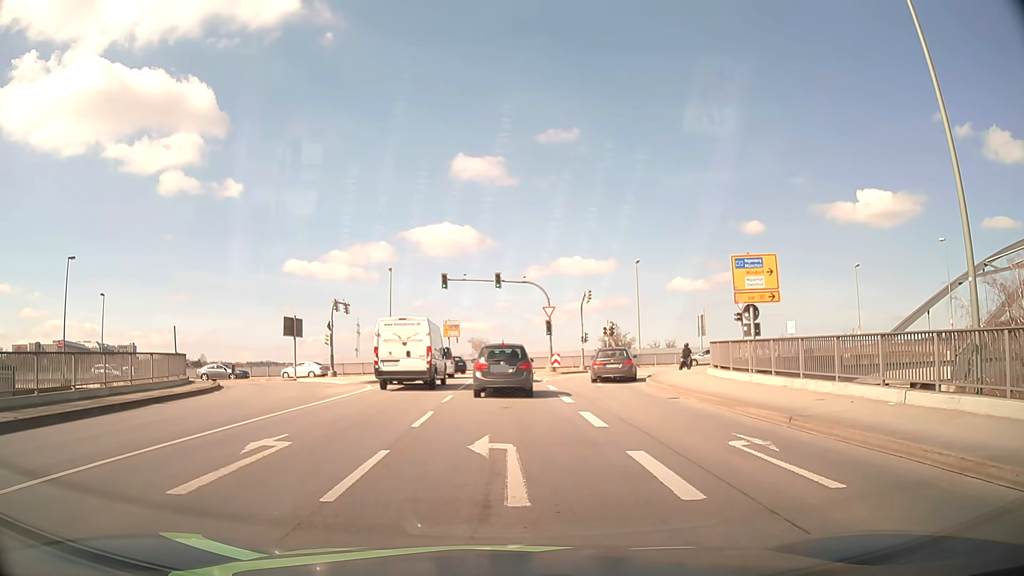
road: primary_link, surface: asphalt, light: Day
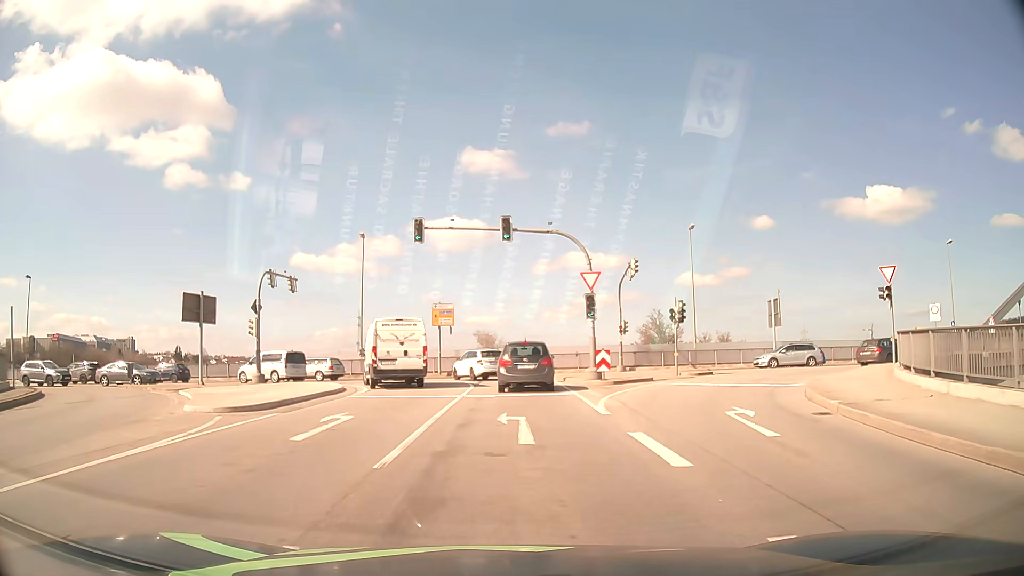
(-0.1, +17.2) m; 0°
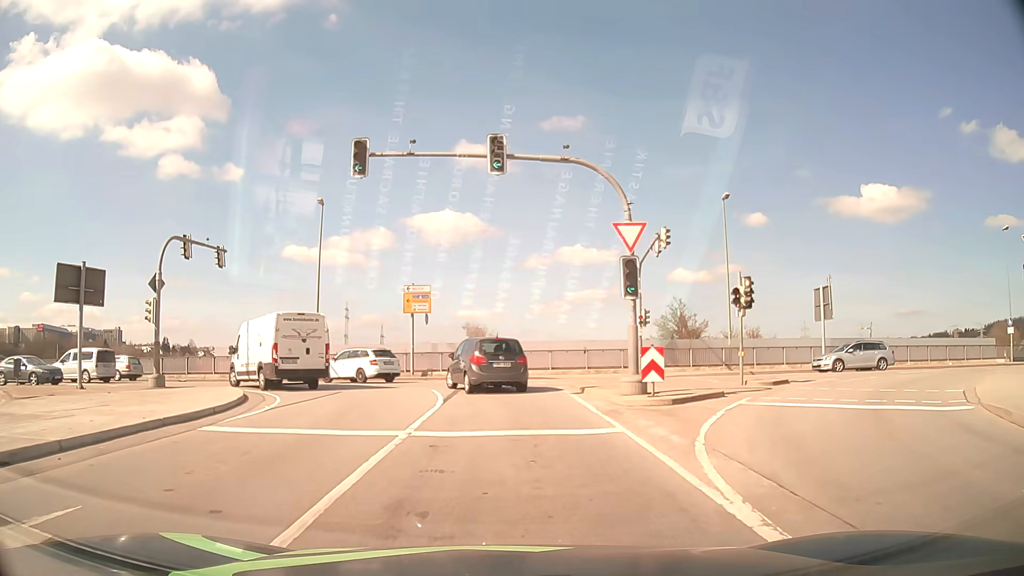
(0.0, +9.5) m; 0°
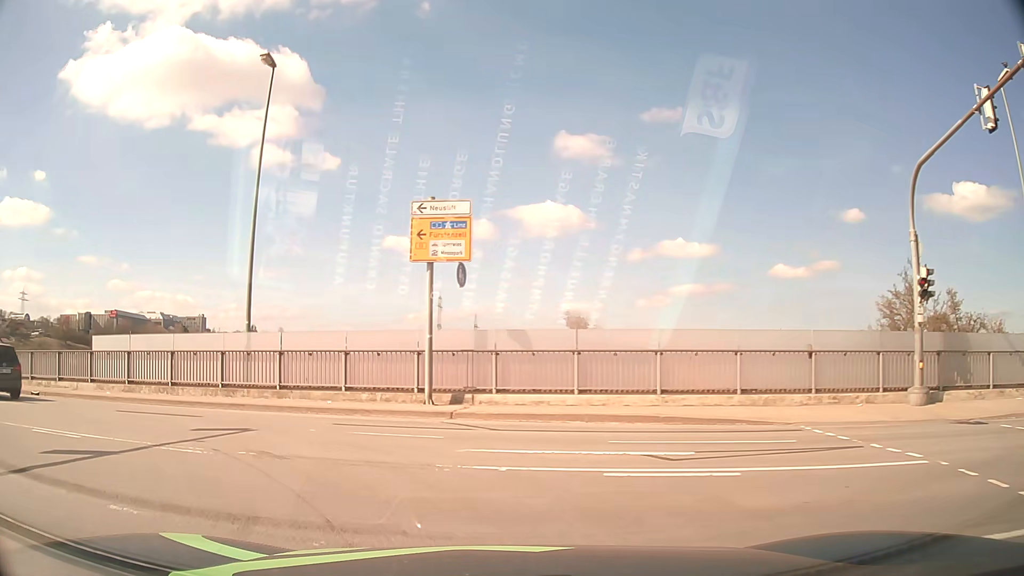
(-0.5, +20.3) m; -8°
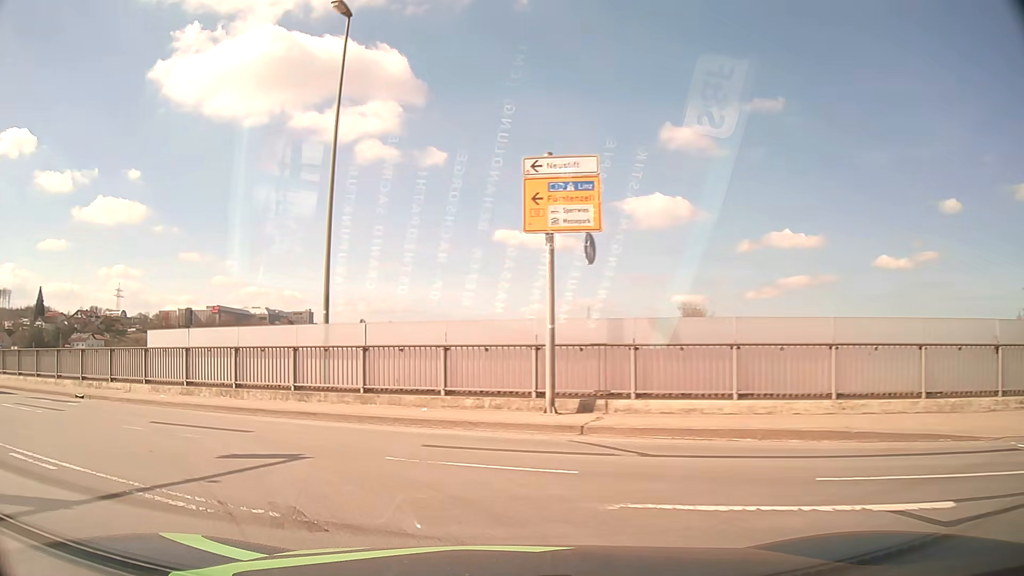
(-0.3, +3.4) m; -10°
(-3, +9) (-11, +15) (-20, +19) (-29, +23) (-38, +27) (-48, +31) (-57, +36) (-65, +40) (-74, +45) (-83, +50) m
